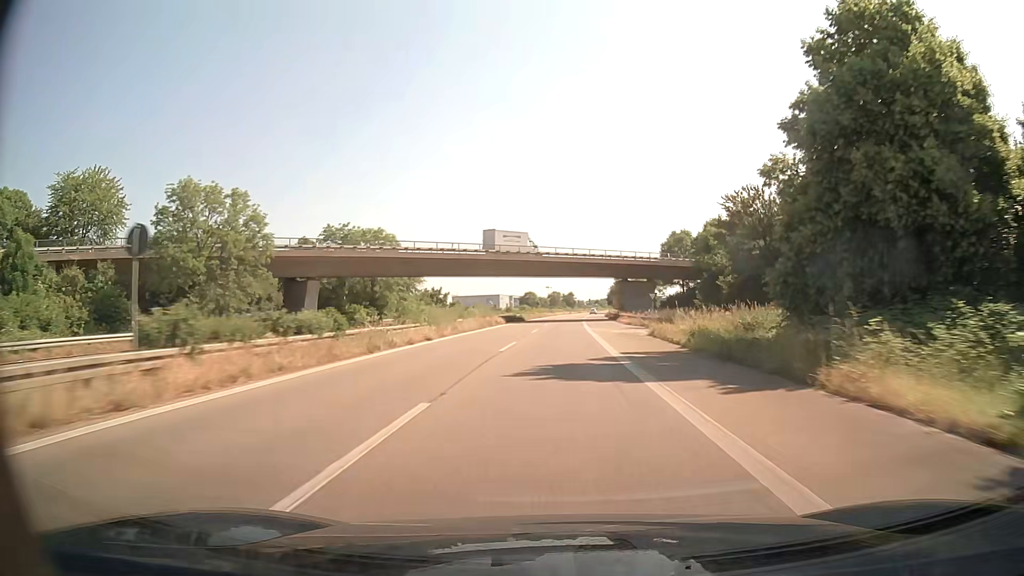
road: trunk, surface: asphalt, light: Day
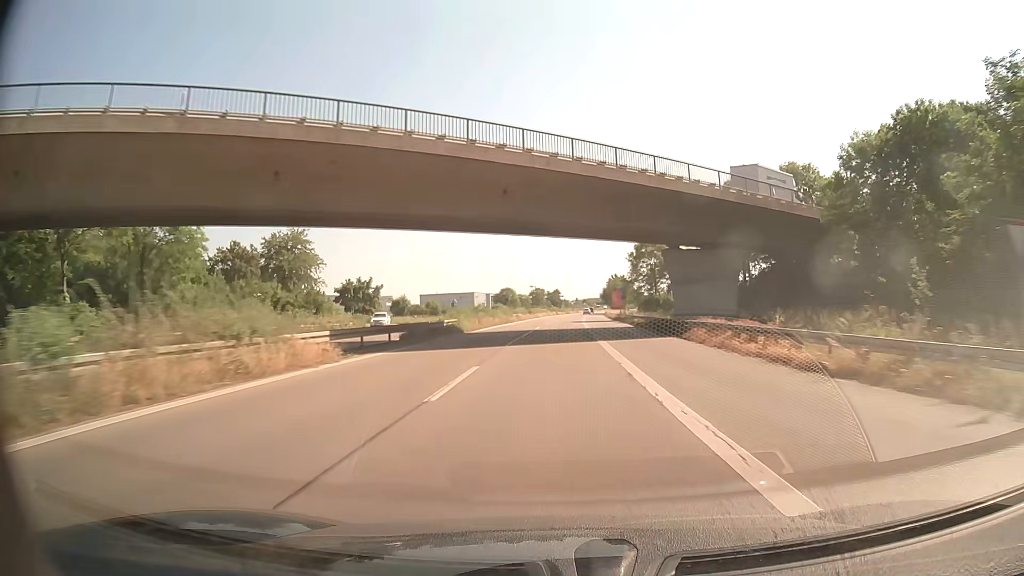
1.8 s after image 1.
(+0.6, +47.6) m; +1°
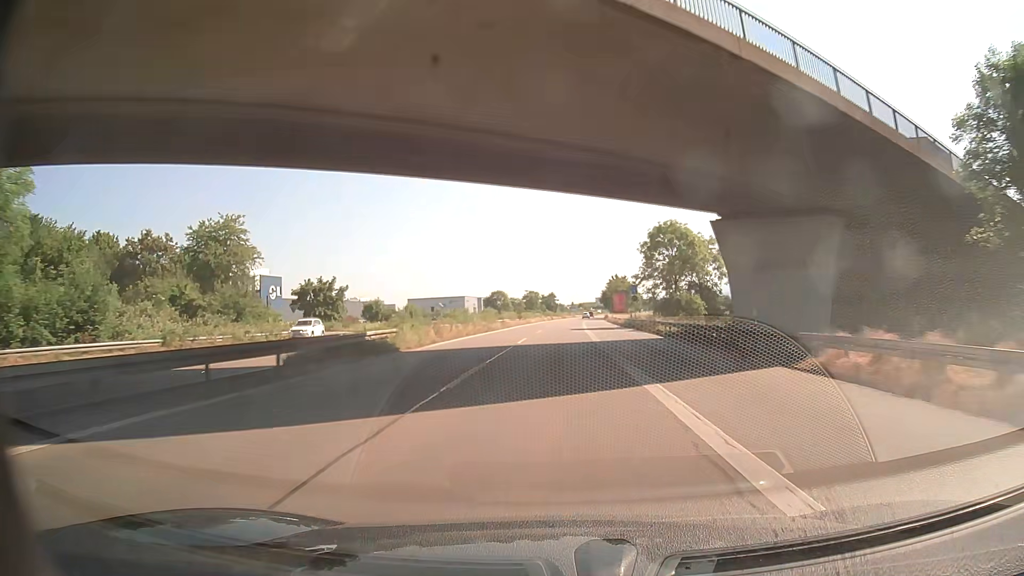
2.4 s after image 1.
(+0.1, +15.9) m; 0°
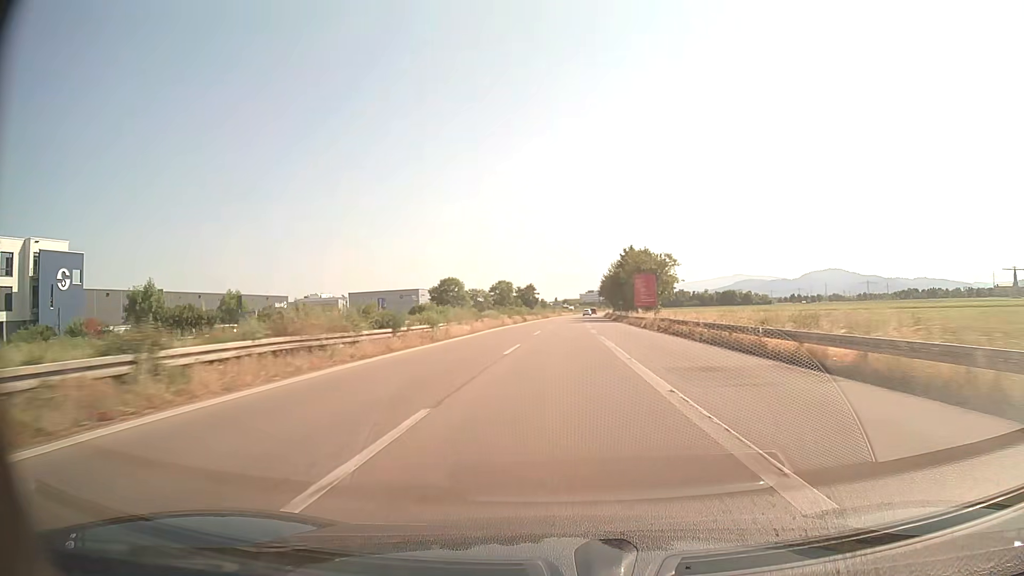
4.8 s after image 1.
(+0.8, +63.3) m; +2°
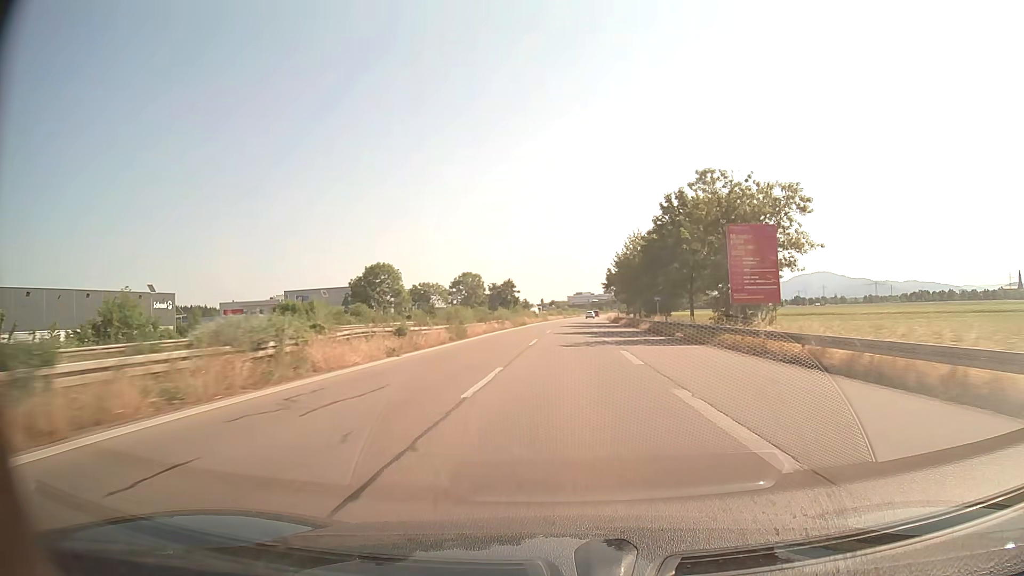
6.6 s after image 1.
(+0.4, +47.4) m; +1°
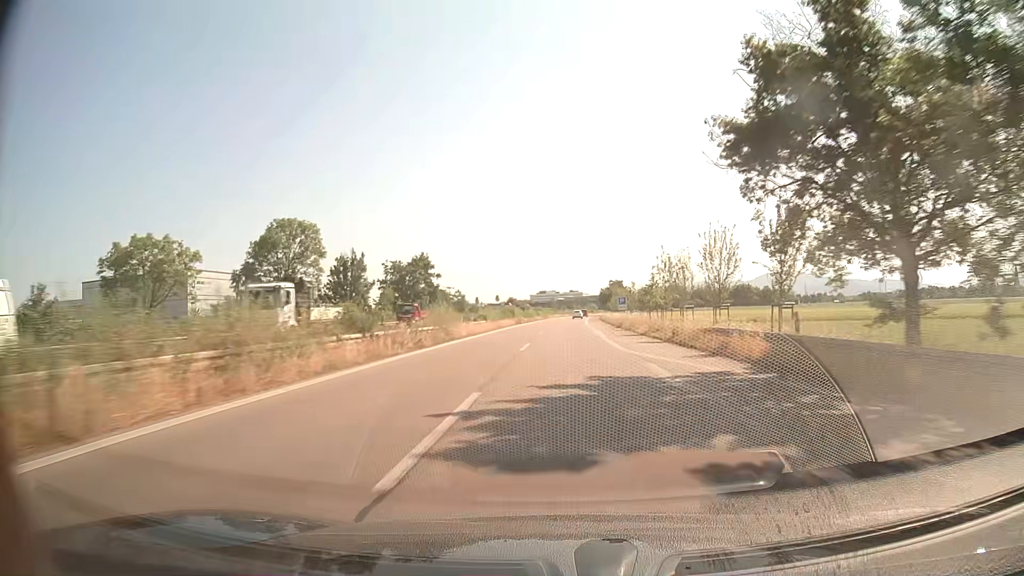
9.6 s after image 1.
(+2.0, +78.8) m; +3°
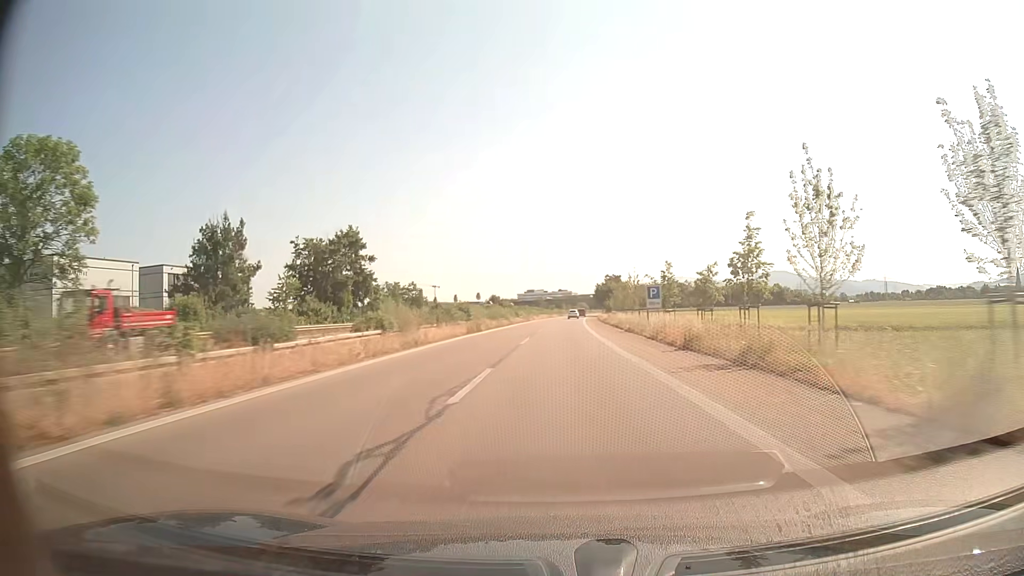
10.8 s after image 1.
(+0.4, +31.5) m; +1°
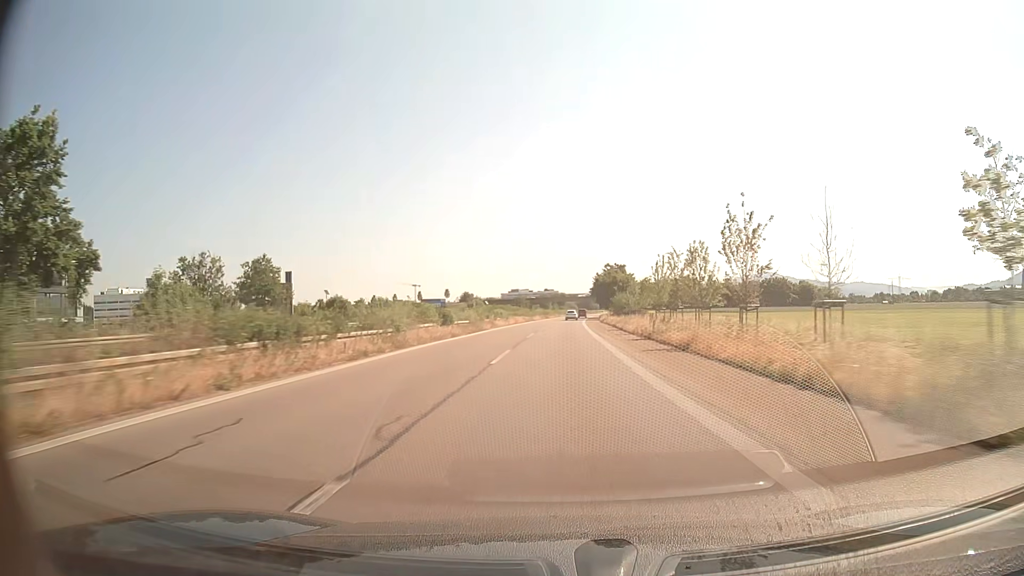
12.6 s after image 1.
(+0.5, +47.1) m; +1°
(0, +10) (0, +20) (0, +30) (0, +40) (+1, +50) (+1, +60) (+1, +70) (+1, +80) (+2, +90) (+2, +100) m
